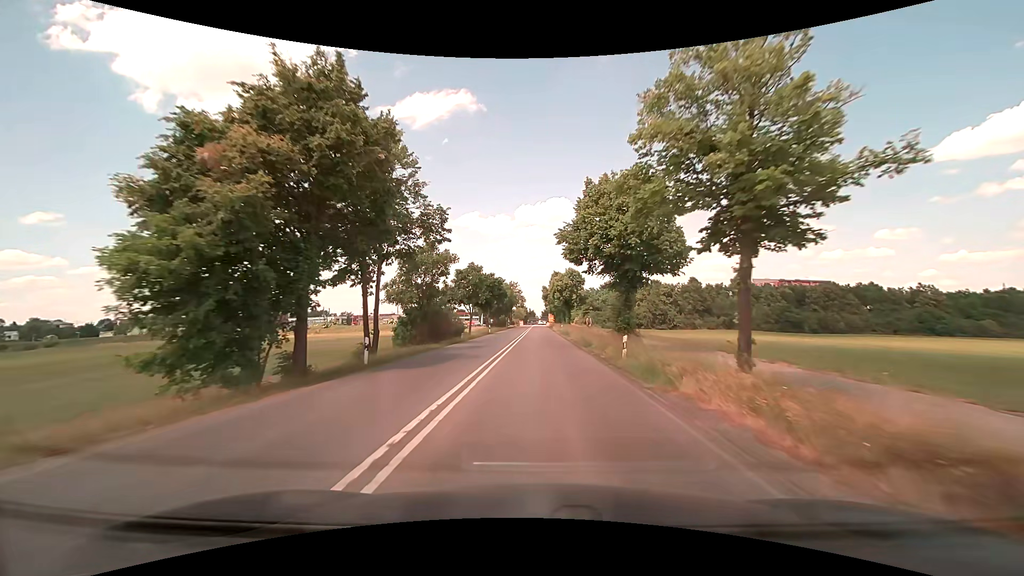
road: secondary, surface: asphalt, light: Day
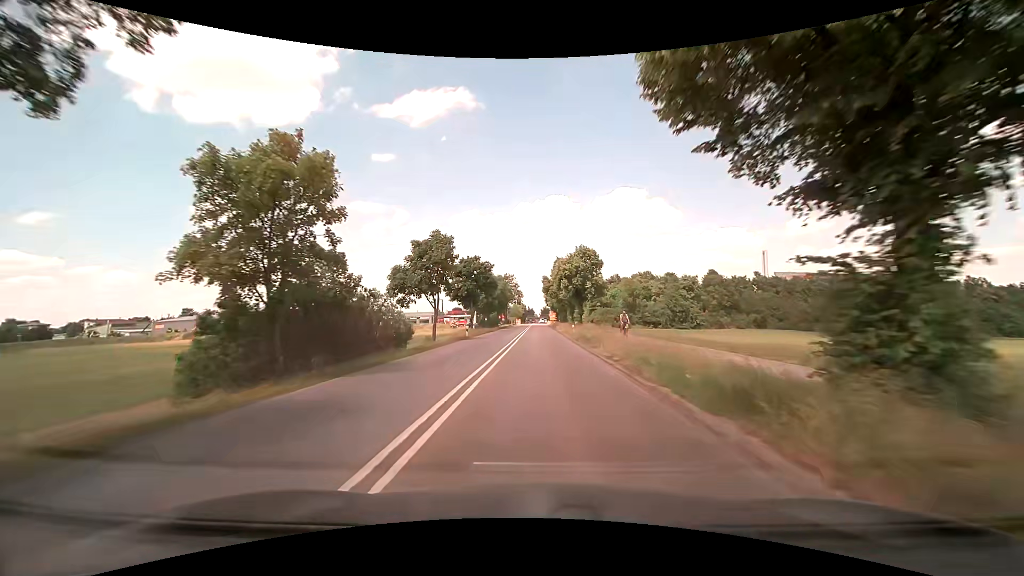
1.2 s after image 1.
(0.0, +19.4) m; 0°
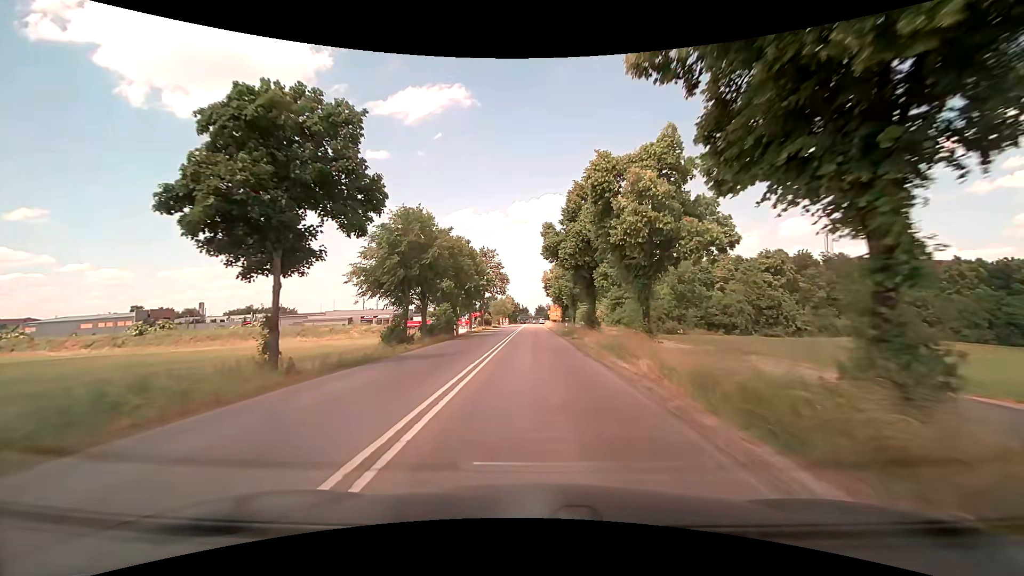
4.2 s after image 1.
(+0.2, +44.2) m; 0°
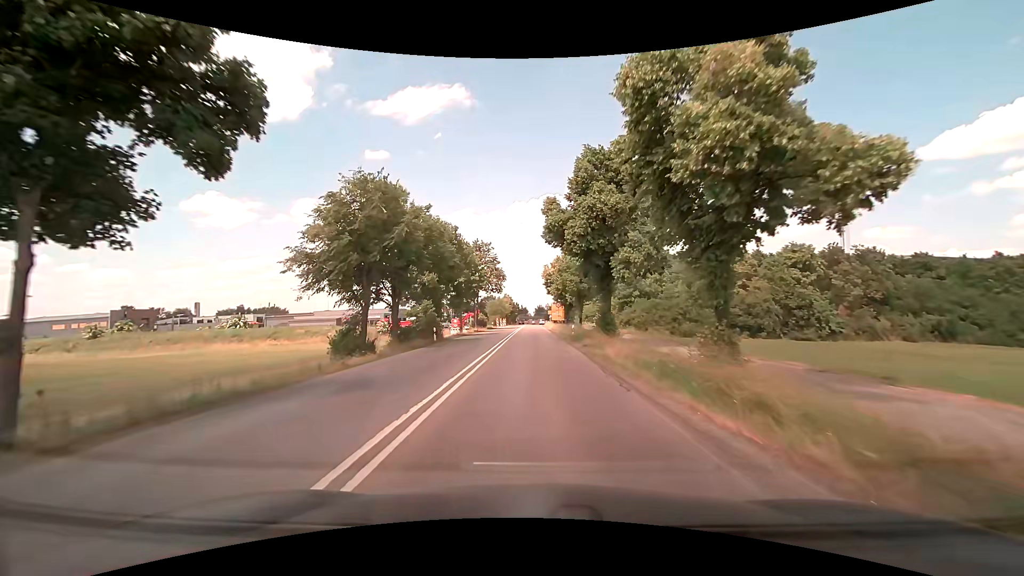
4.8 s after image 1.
(0.0, +7.7) m; 0°
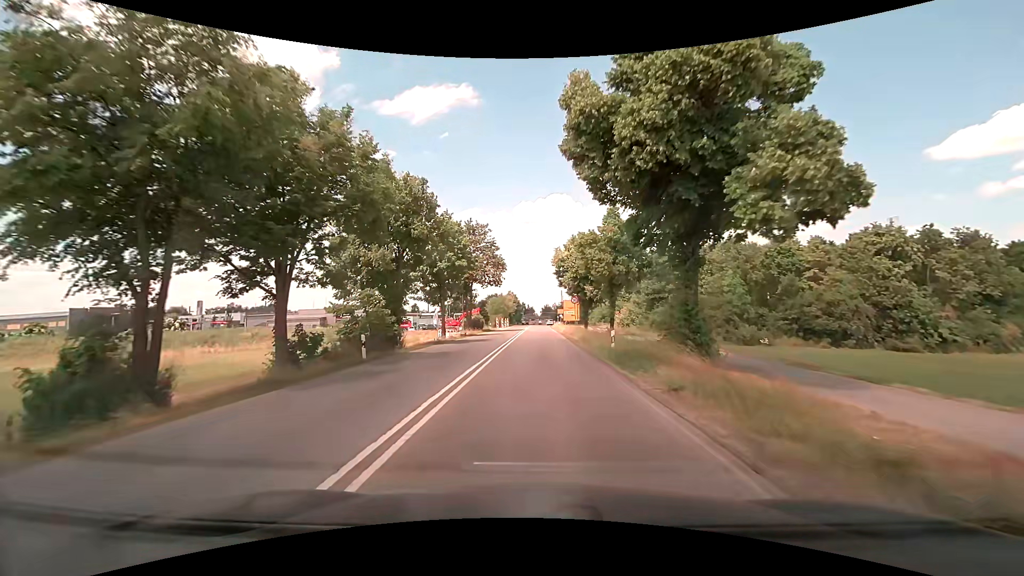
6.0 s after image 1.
(0.0, +14.3) m; 0°
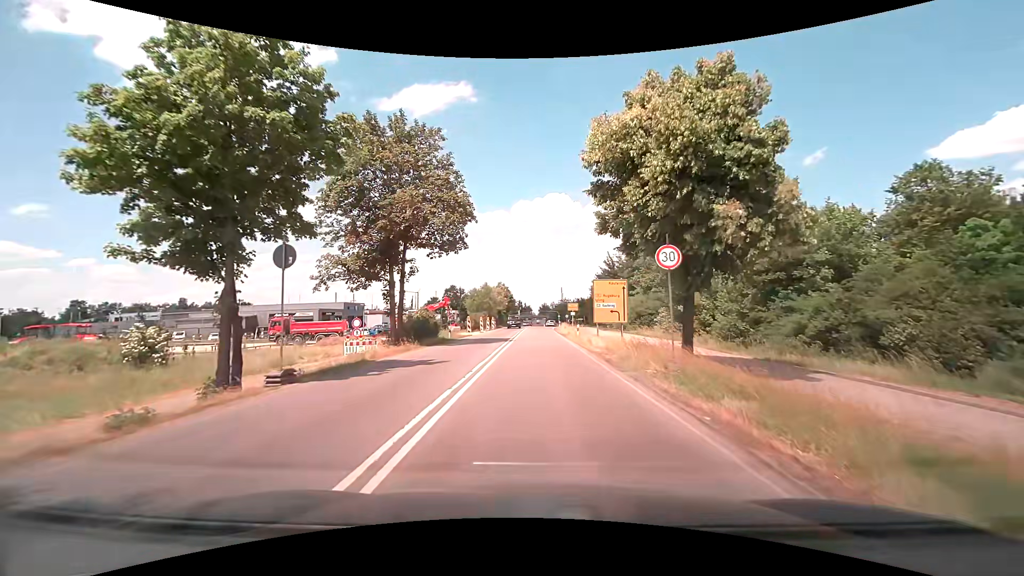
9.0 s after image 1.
(-0.4, +29.2) m; -1°
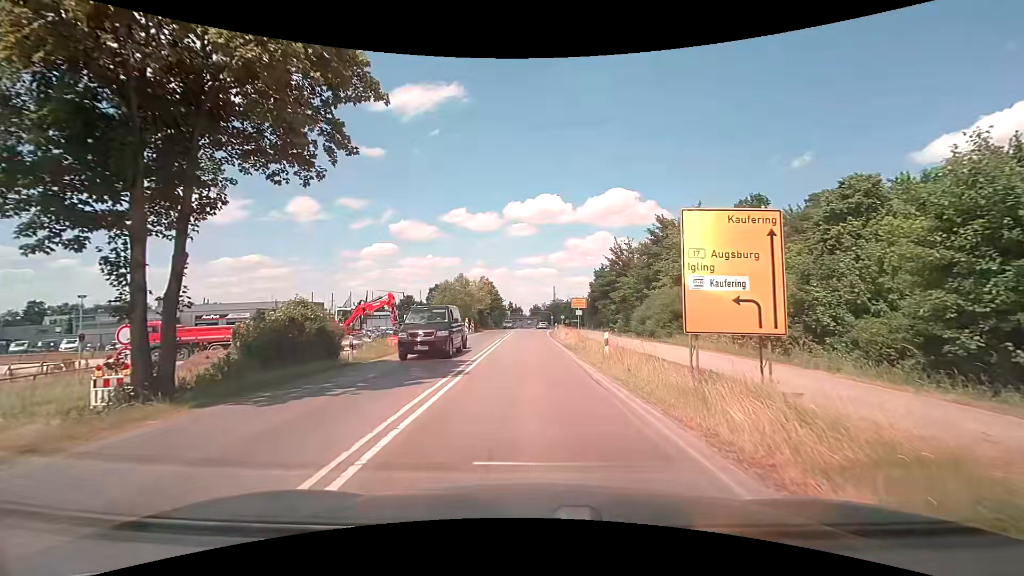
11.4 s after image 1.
(+0.3, +16.9) m; +1°
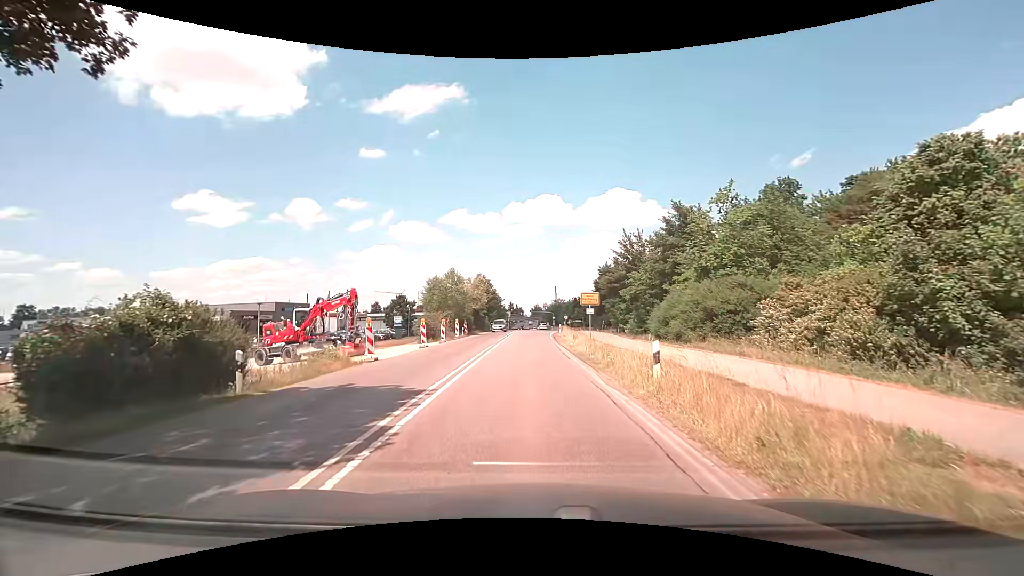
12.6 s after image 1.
(+0.1, +6.7) m; +1°
(0, +10) (0, +20) (-1, +30) (-1, +40) (-1, +50) (-1, +60) (-1, +70) (-1, +80) (-1, +90) (-2, +100) m
